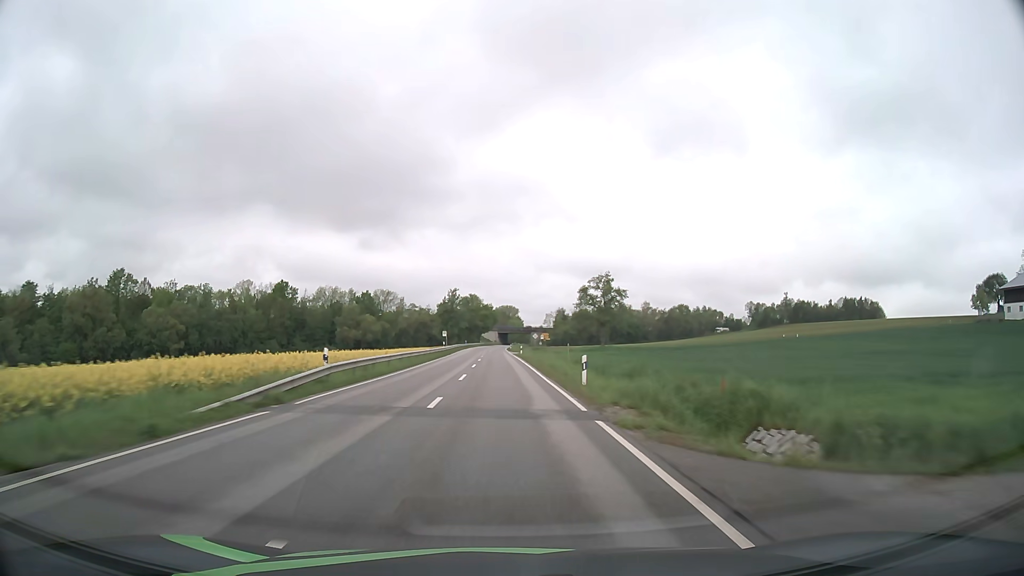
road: secondary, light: Day
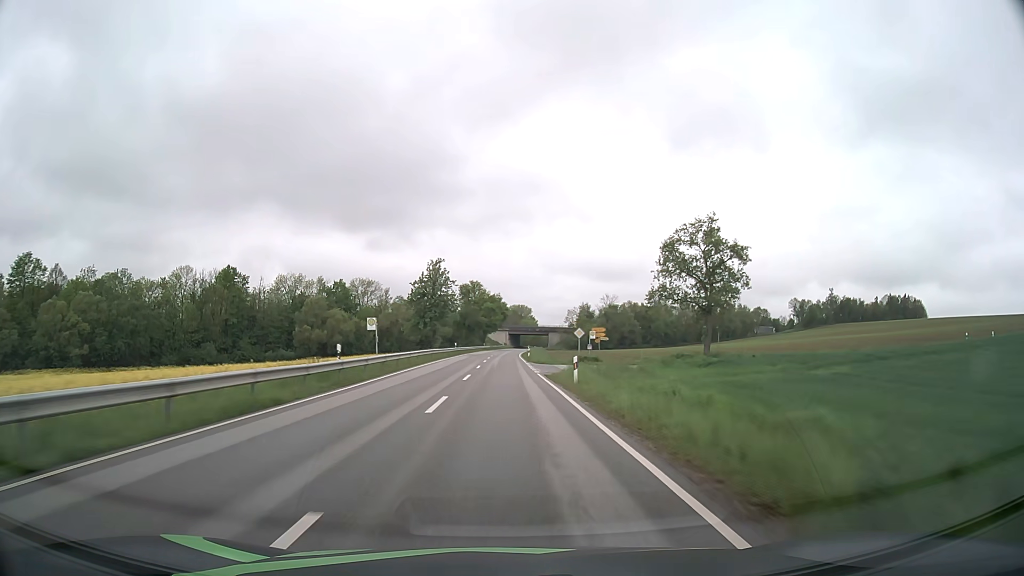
(-0.5, +47.3) m; -1°
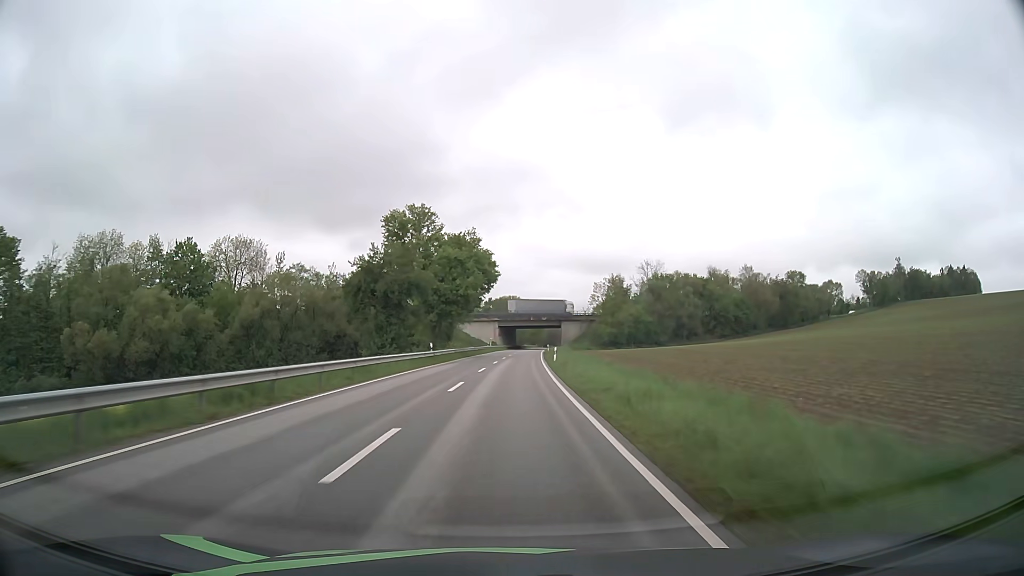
(+0.1, +79.0) m; +1°
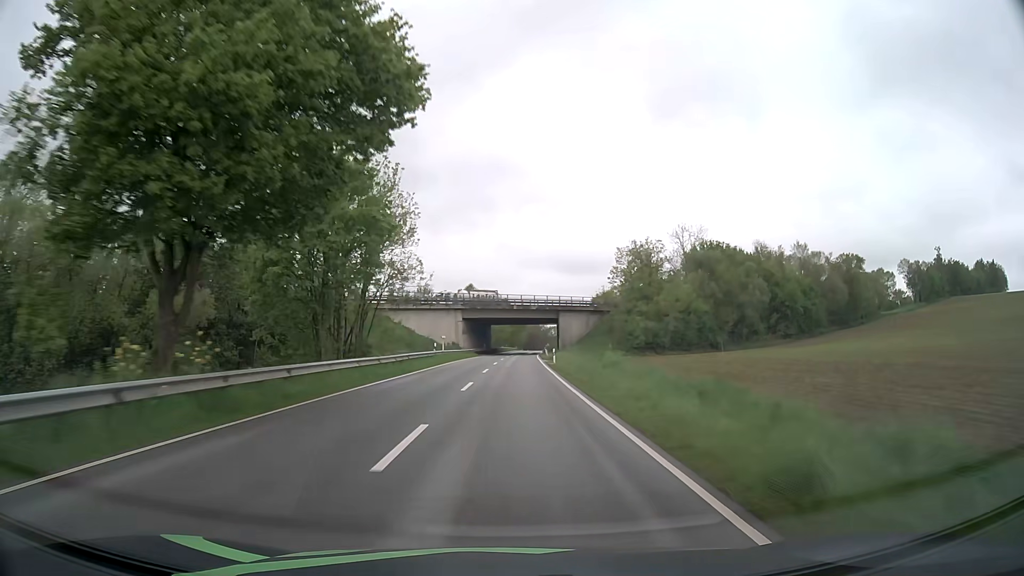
(+0.8, +47.4) m; +2°
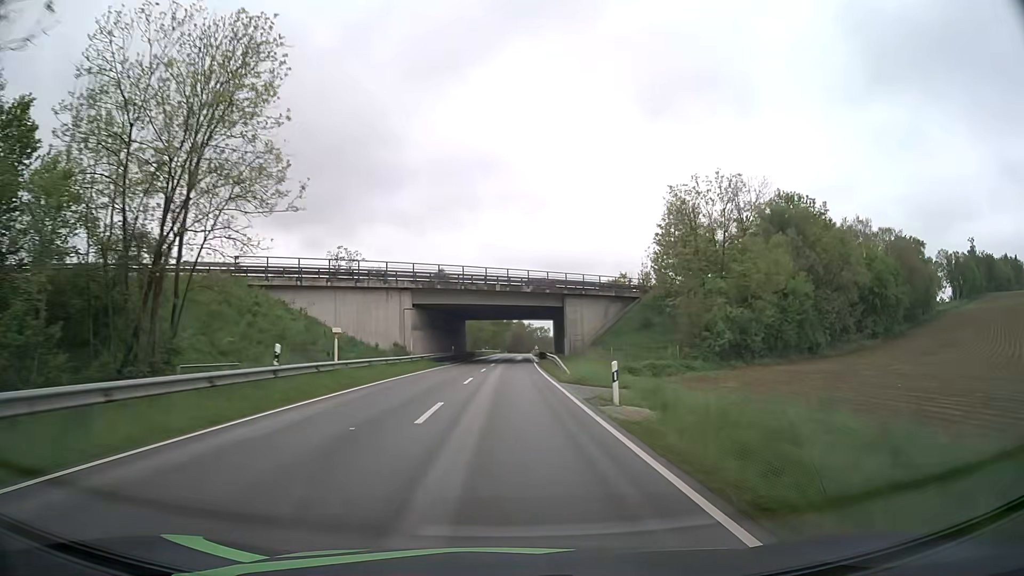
(+0.4, +31.5) m; +1°
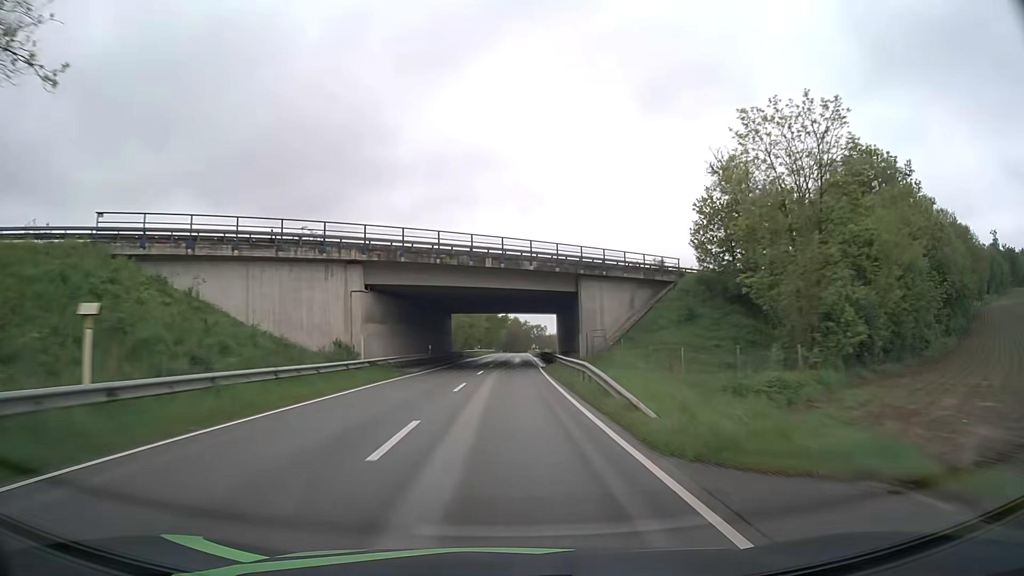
(+0.1, +15.7) m; 0°
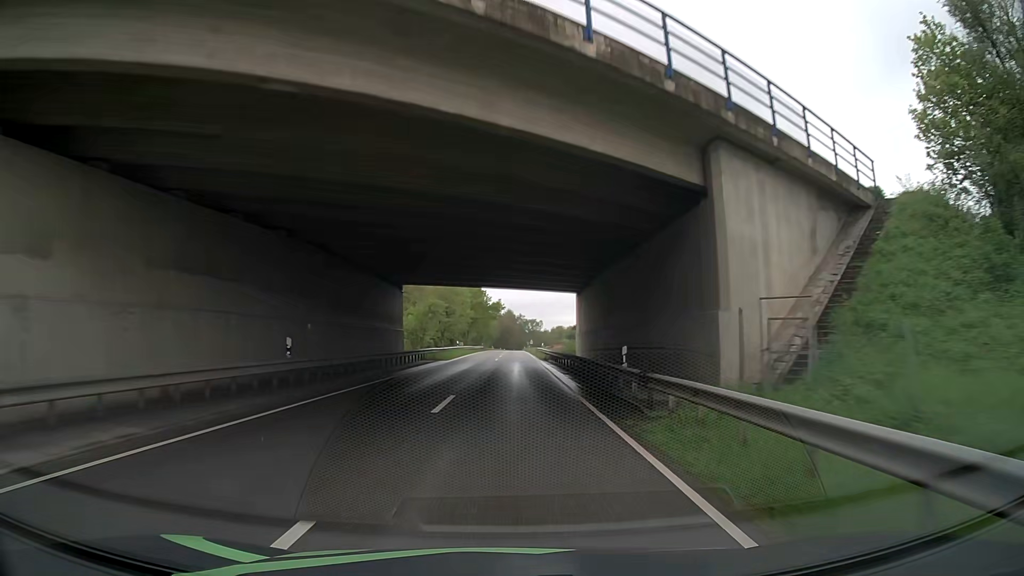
(+0.1, +30.7) m; +1°
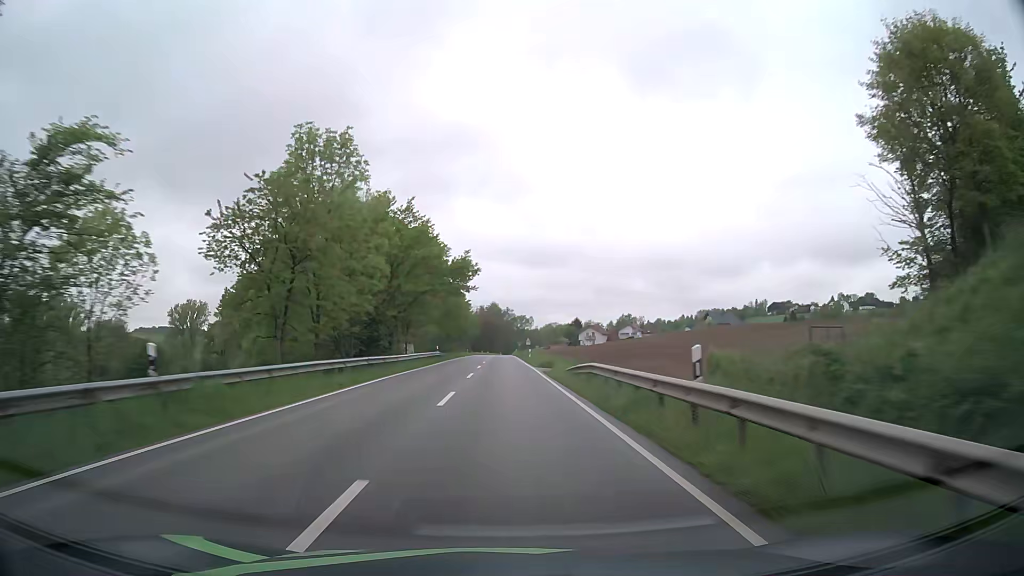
(+1.6, +58.3) m; +1°
(0, +10) (0, +20) (0, +30) (0, +40) (0, +50) (0, +60) (0, +70) (-1, +80) (-1, +90) (-1, +100) m
